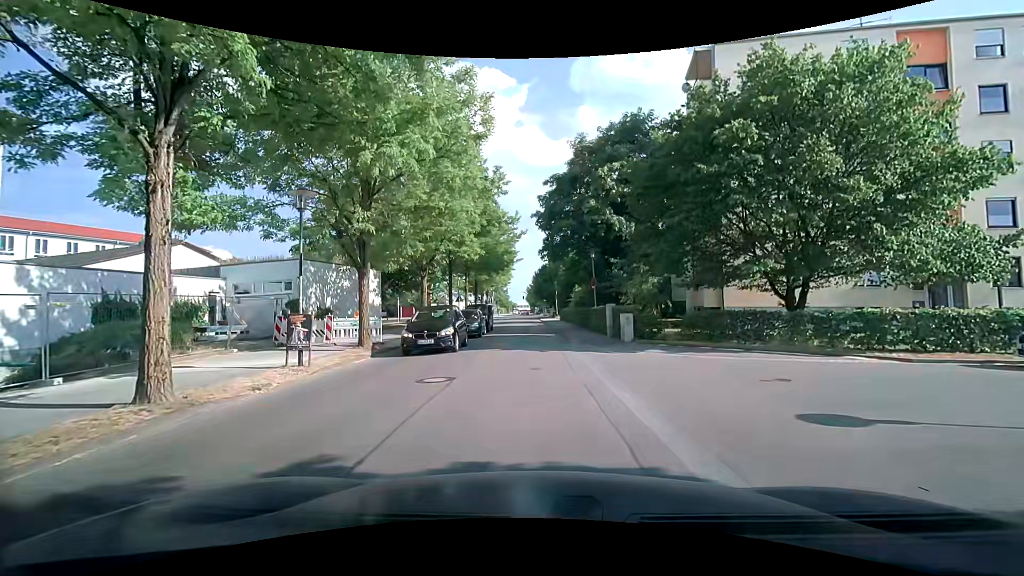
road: residential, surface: asphalt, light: Day
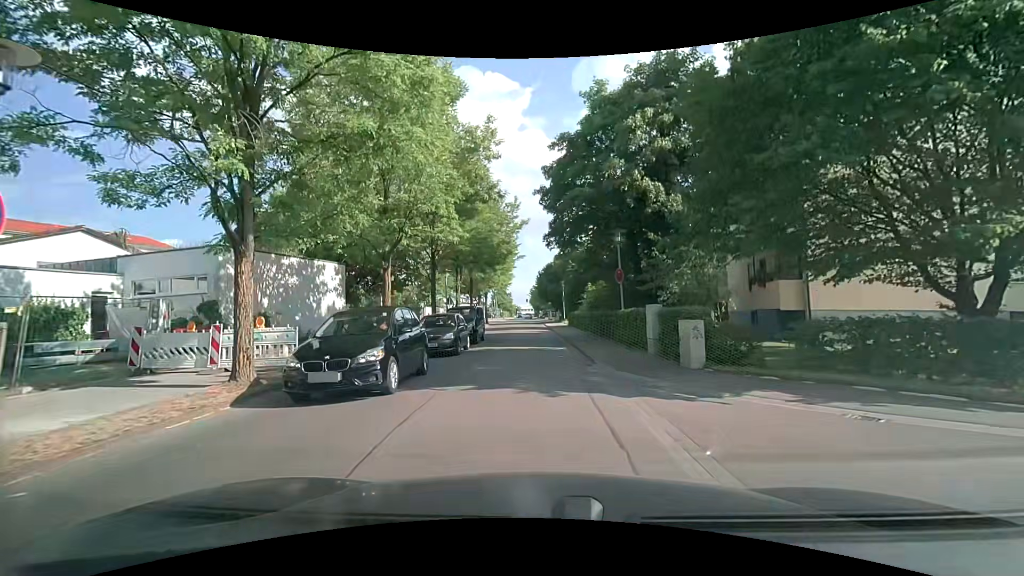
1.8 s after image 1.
(0.0, +7.8) m; +1°
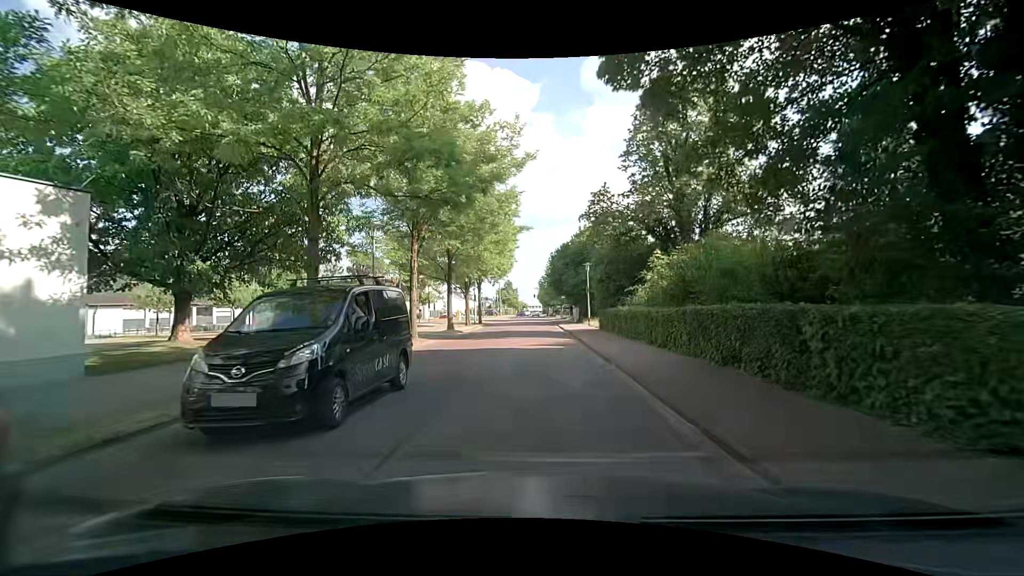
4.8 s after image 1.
(-0.7, +17.7) m; -3°
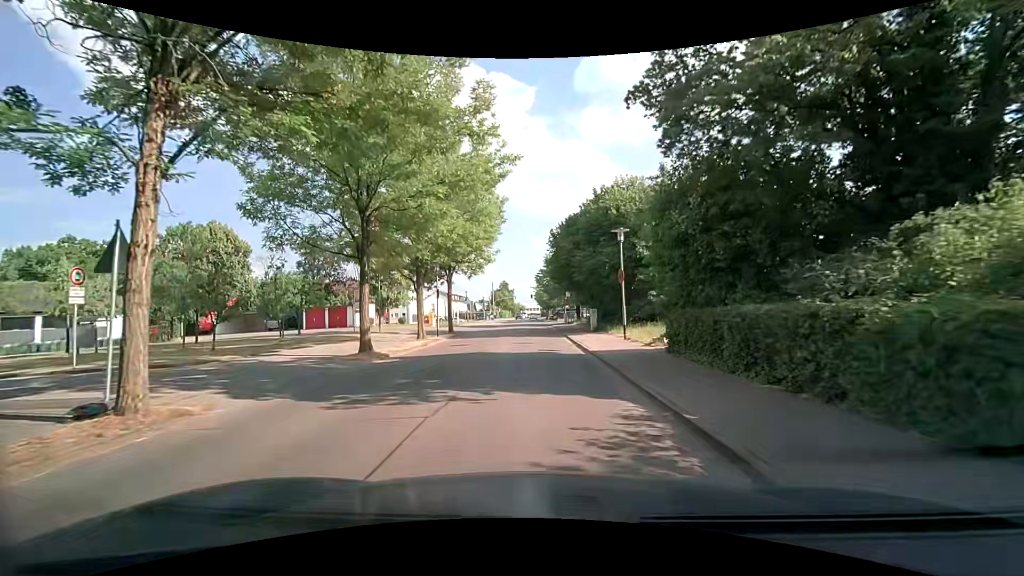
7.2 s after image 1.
(+0.2, +16.2) m; +1°
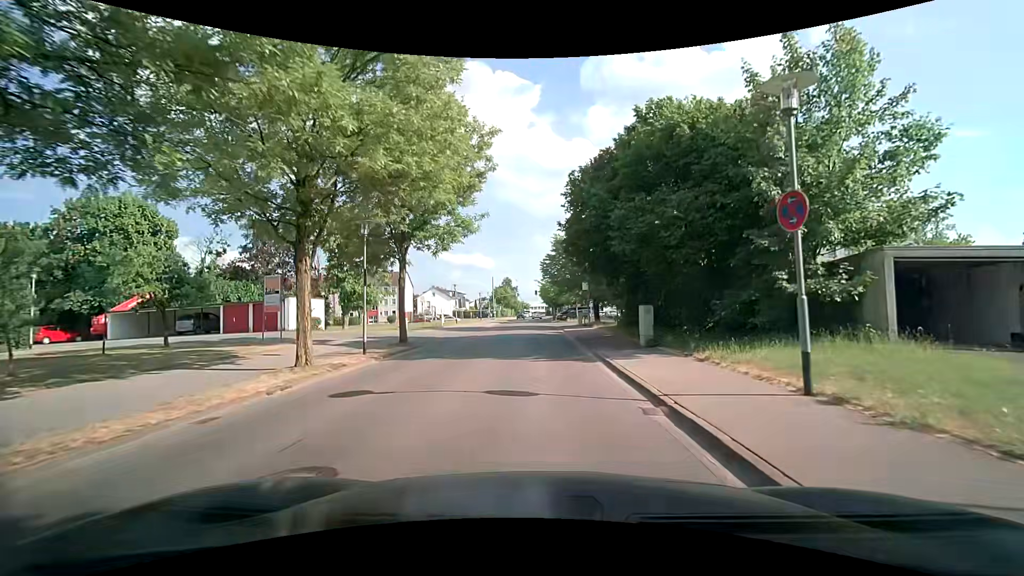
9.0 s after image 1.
(-0.2, +13.7) m; 0°
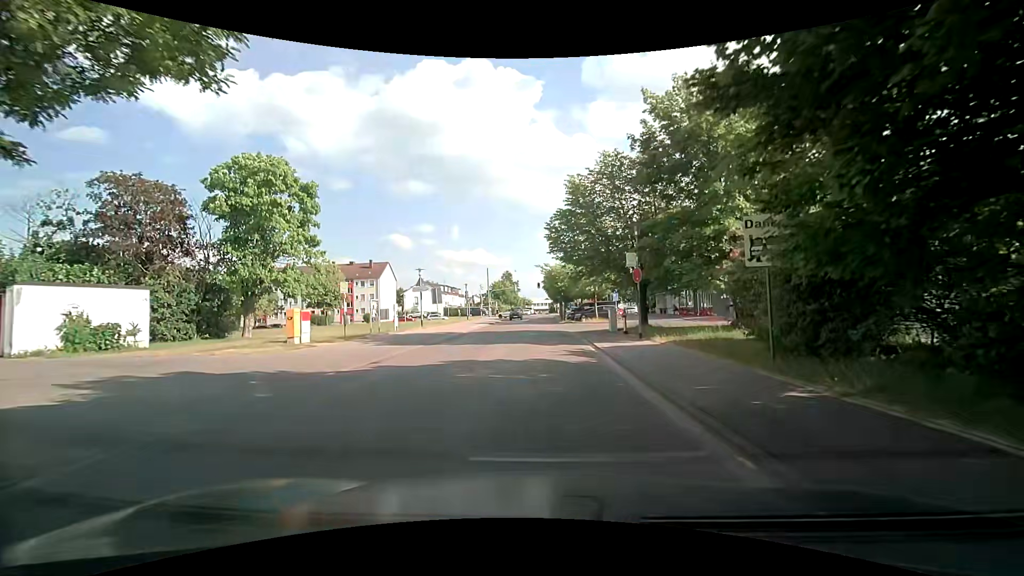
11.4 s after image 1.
(-0.4, +17.8) m; -2°
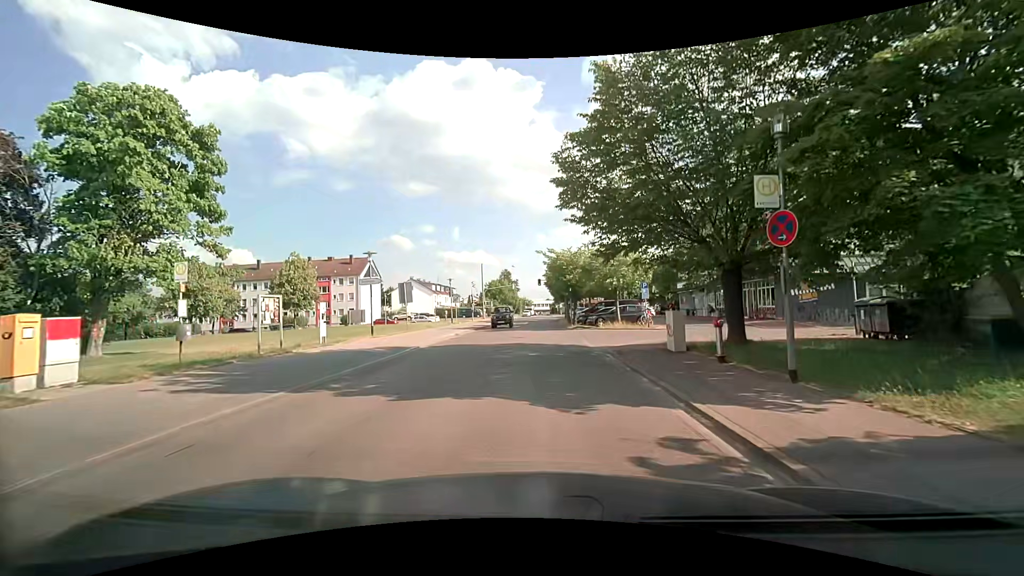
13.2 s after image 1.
(0.0, +11.6) m; +1°
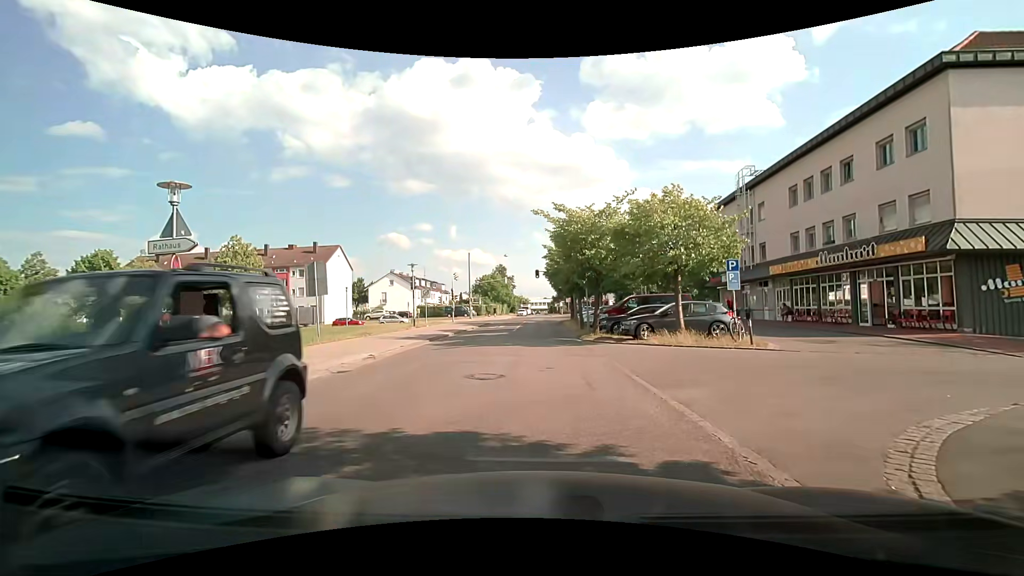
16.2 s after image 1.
(-0.2, +14.3) m; +1°
(0, +10) (0, +20) (-1, +30) (-1, +40) (-1, +50) (-2, +60) (-8, +67) (-18, +69) (-28, +68) (-38, +67) m
